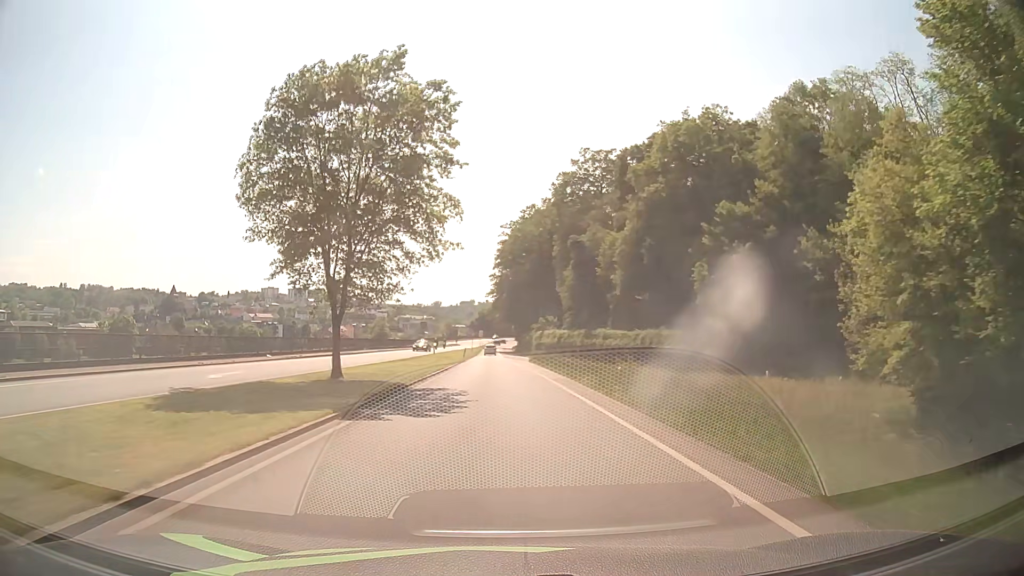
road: primary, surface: asphalt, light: Day
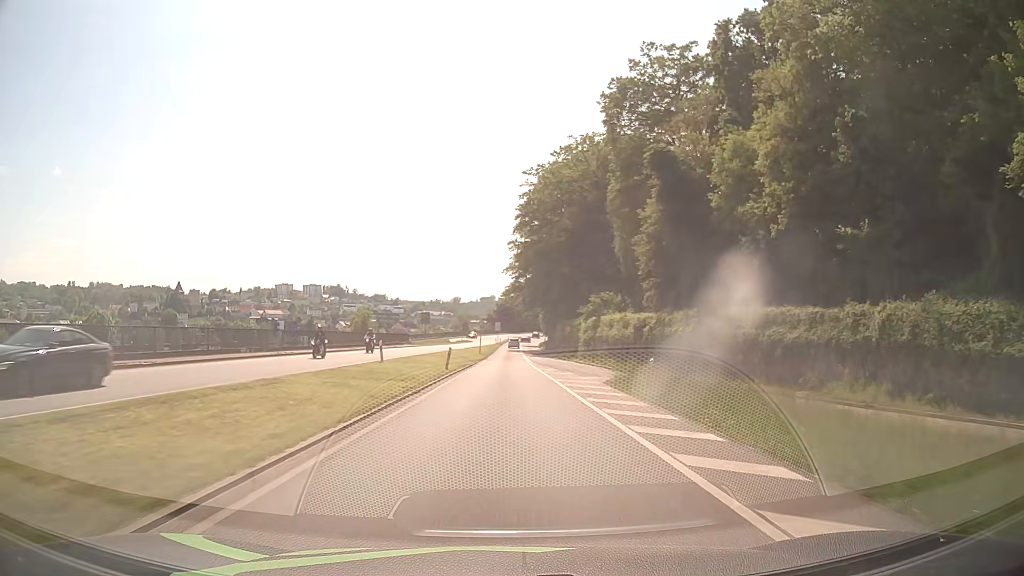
(-0.7, +37.8) m; -2°
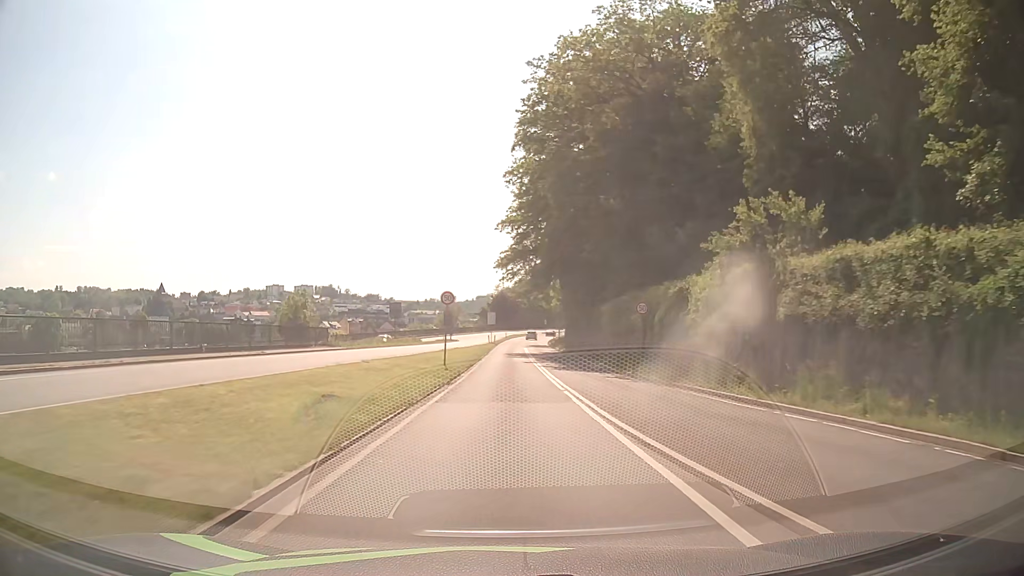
(-0.1, +35.3) m; 0°
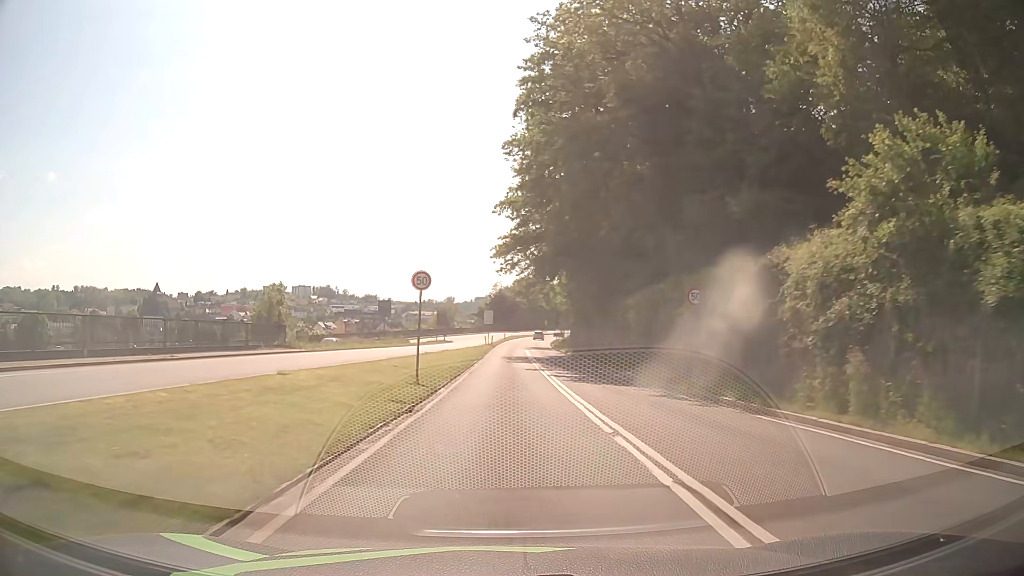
(0.0, +8.4) m; 0°
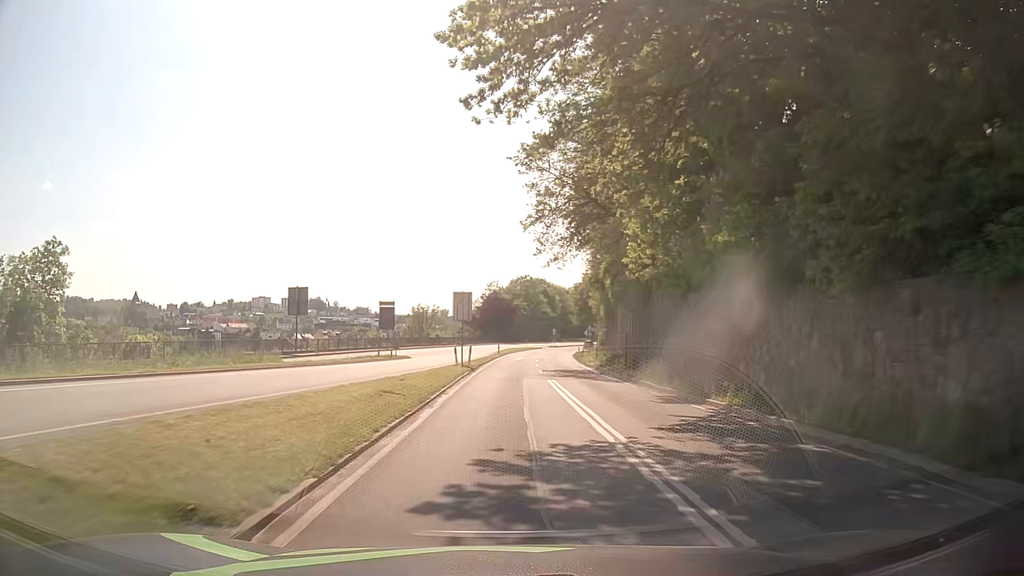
(+0.3, +39.9) m; +1°
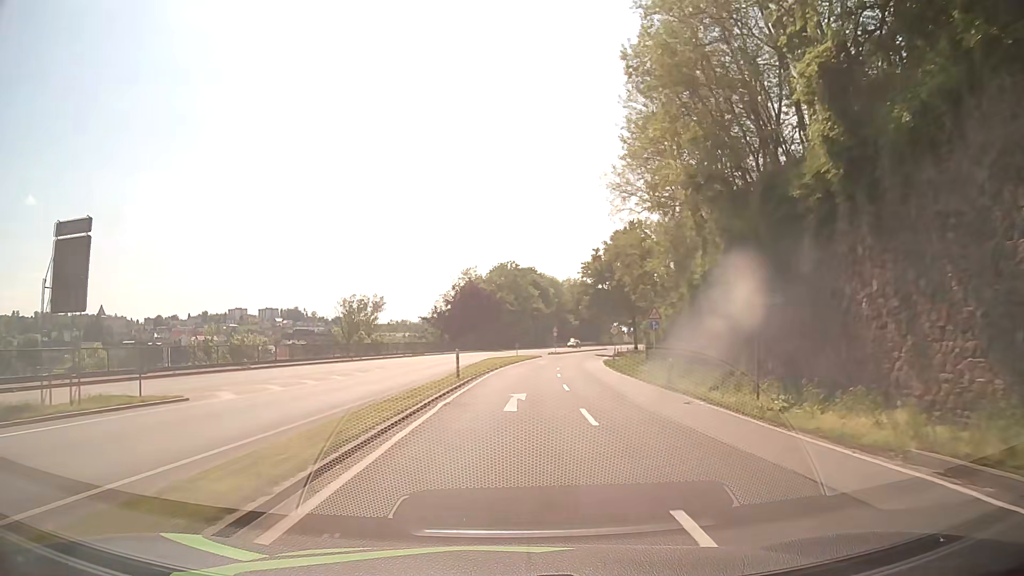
(+0.5, +38.9) m; +1°
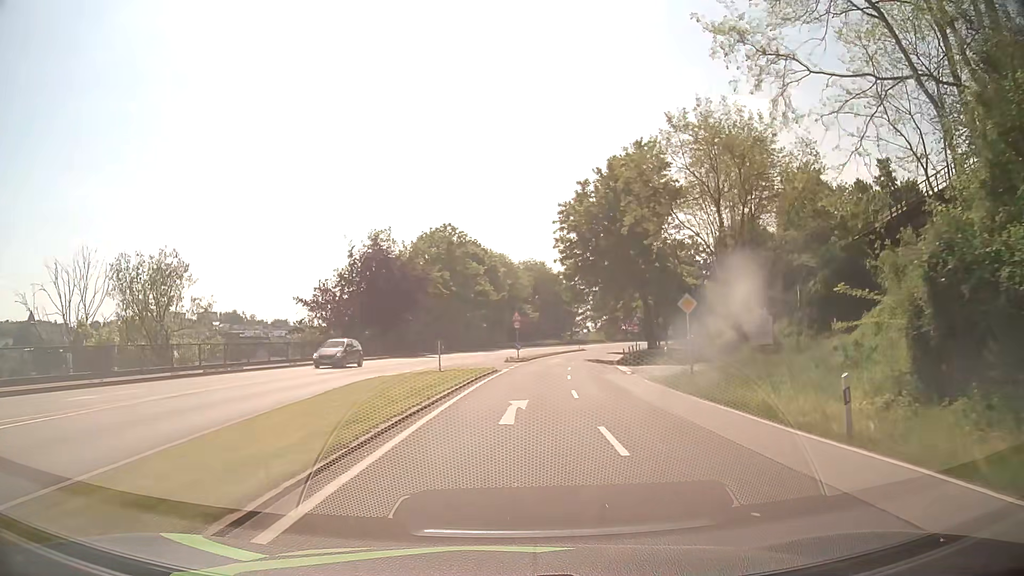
(+1.5, +39.2) m; +4°
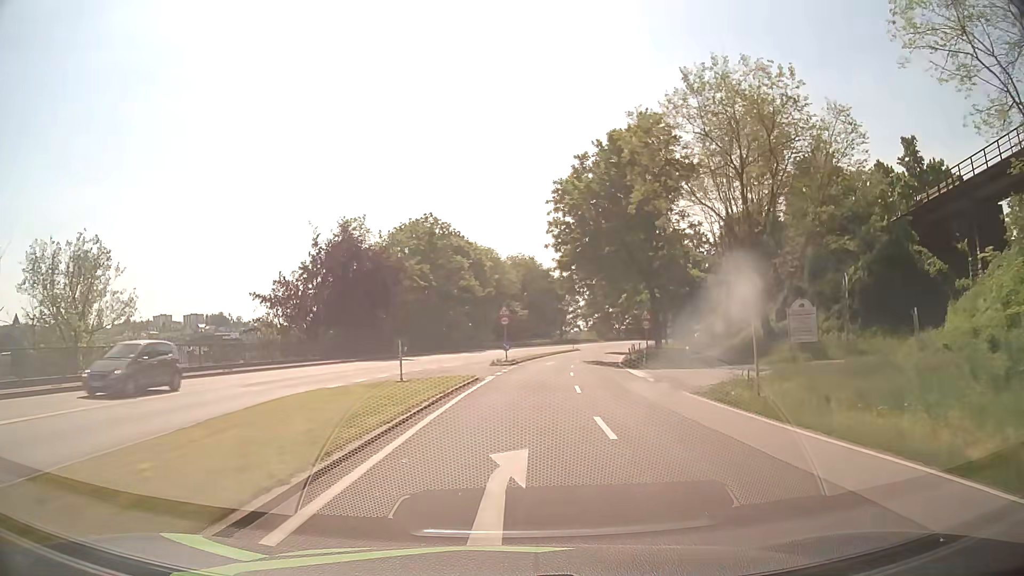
(+0.1, +7.8) m; +1°
